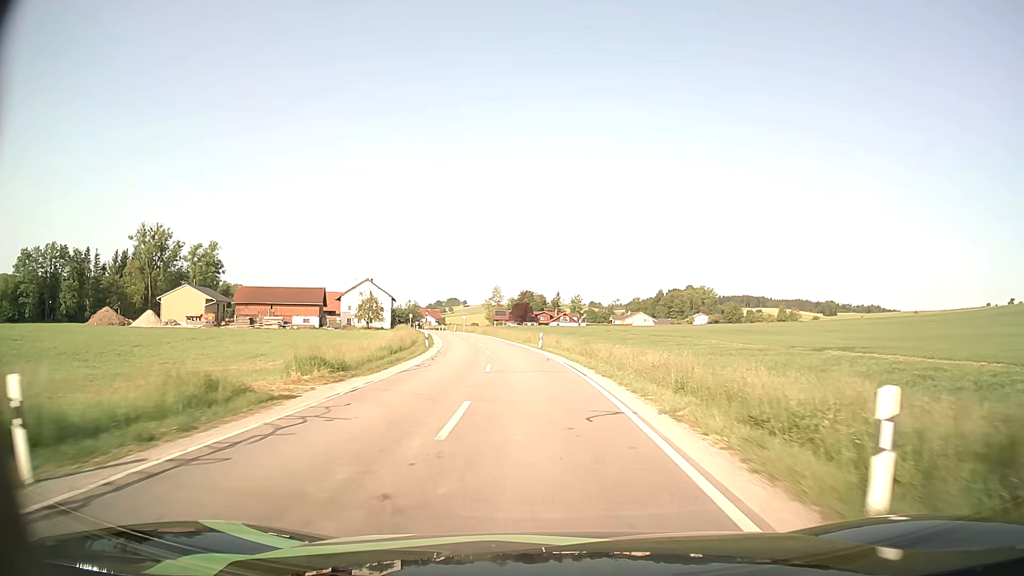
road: secondary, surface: asphalt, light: Day
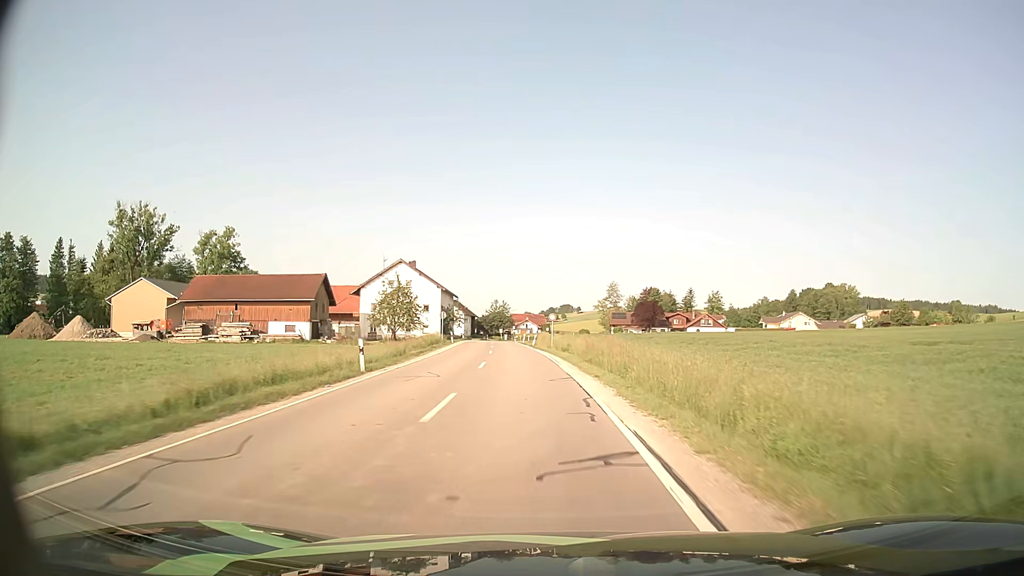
(-4.8, +58.8) m; -10°
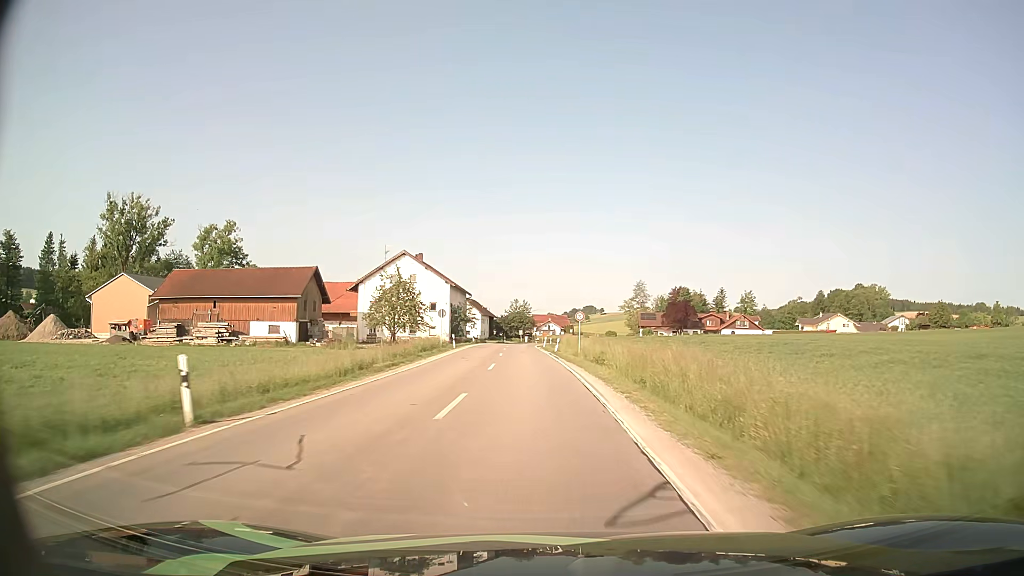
(-0.2, +11.6) m; -2°
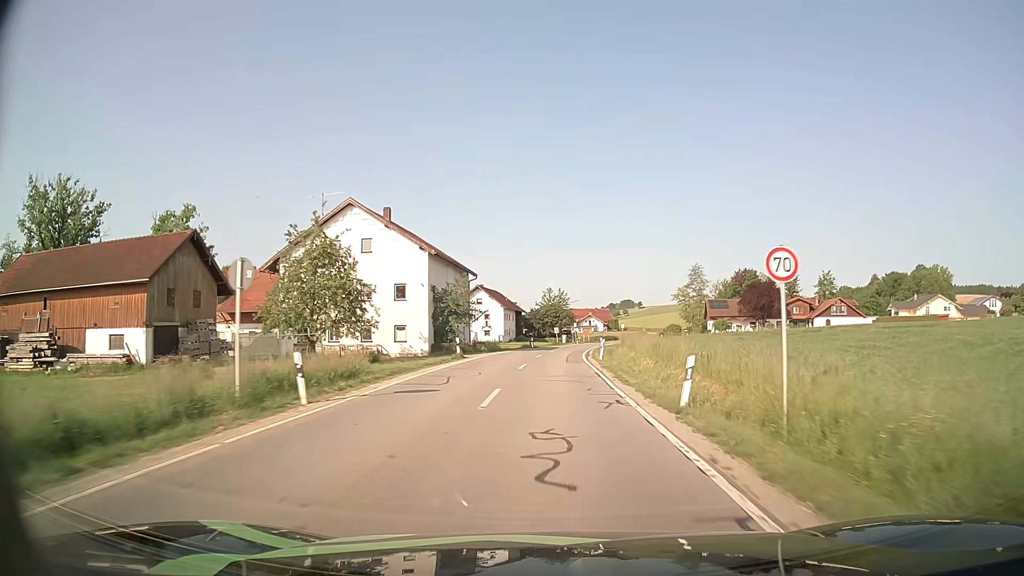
(-1.2, +34.2) m; -3°
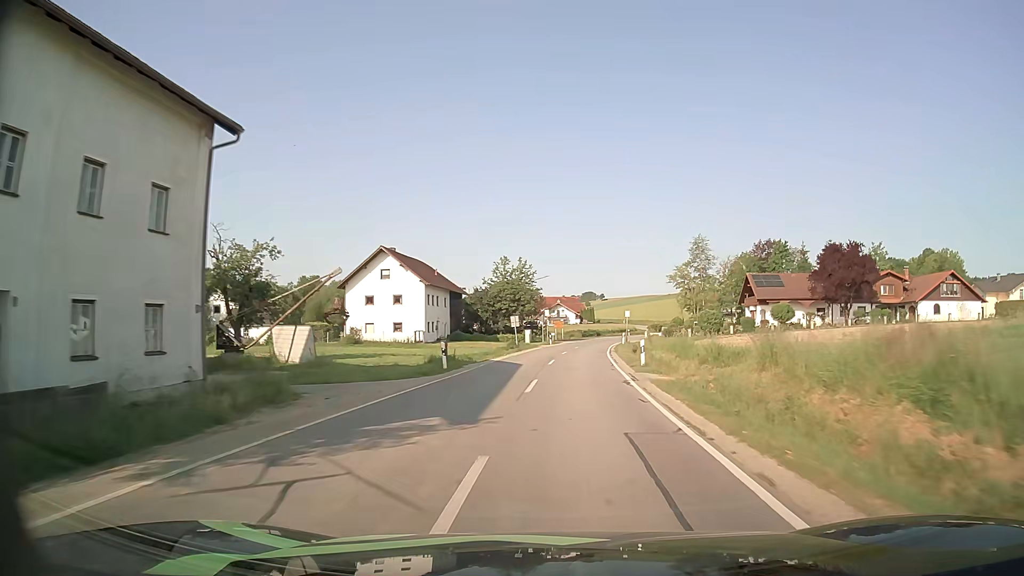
(+0.3, +44.7) m; +3°
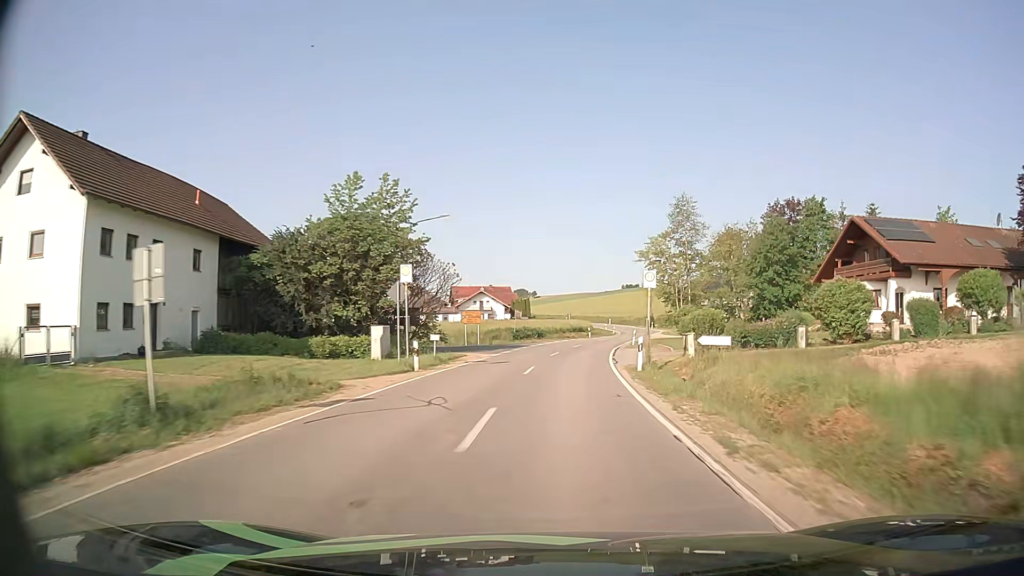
(+2.1, +43.0) m; +6°
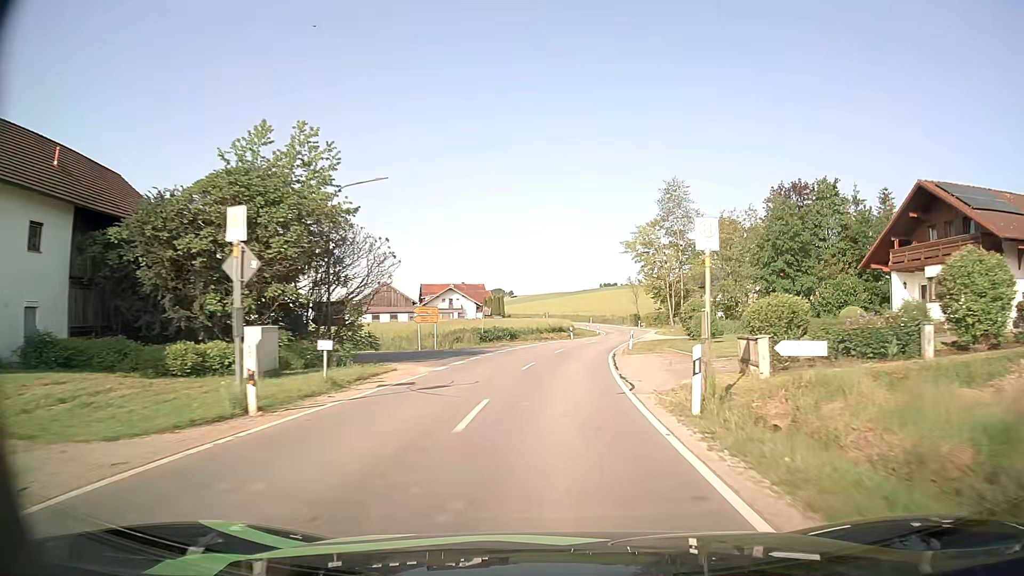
(+0.2, +10.6) m; +2°
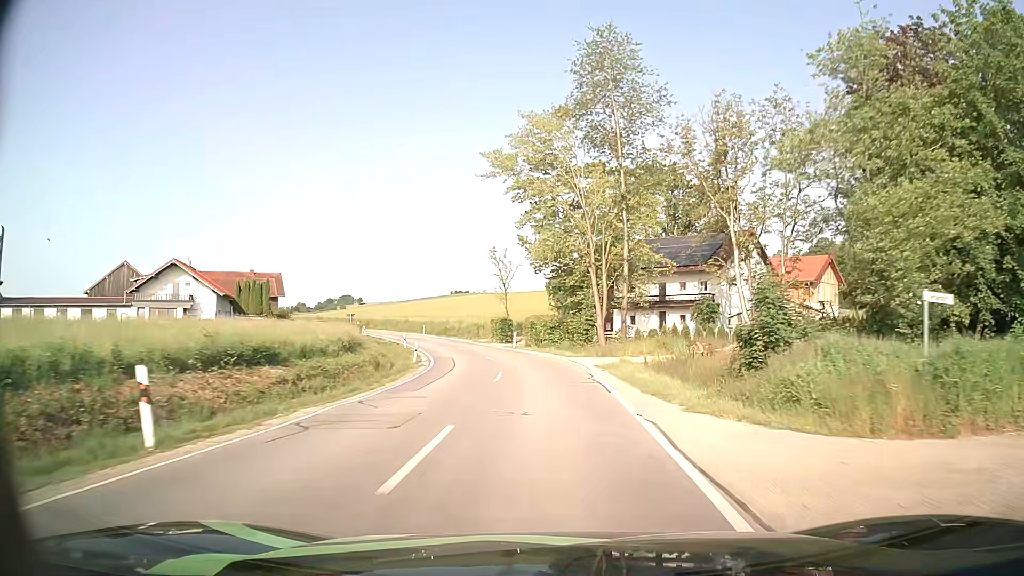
(+4.8, +50.3) m; +12°
(0, +10) (0, +20) (-1, +30) (-3, +40) (-5, +50) (-8, +59) (-12, +68) (-16, +78) (-21, +86) (-26, +95) m
